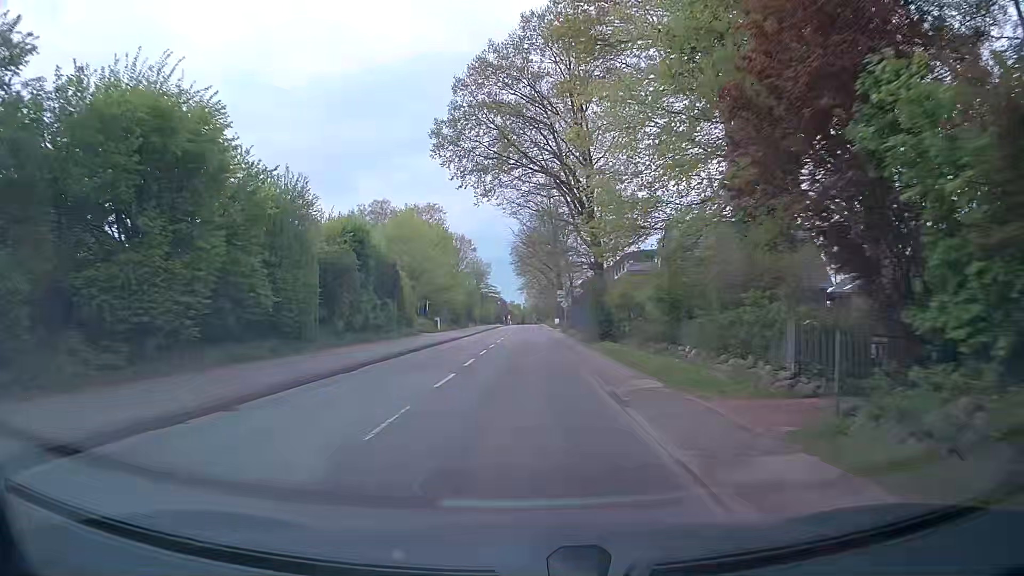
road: tertiary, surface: asphalt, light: Day
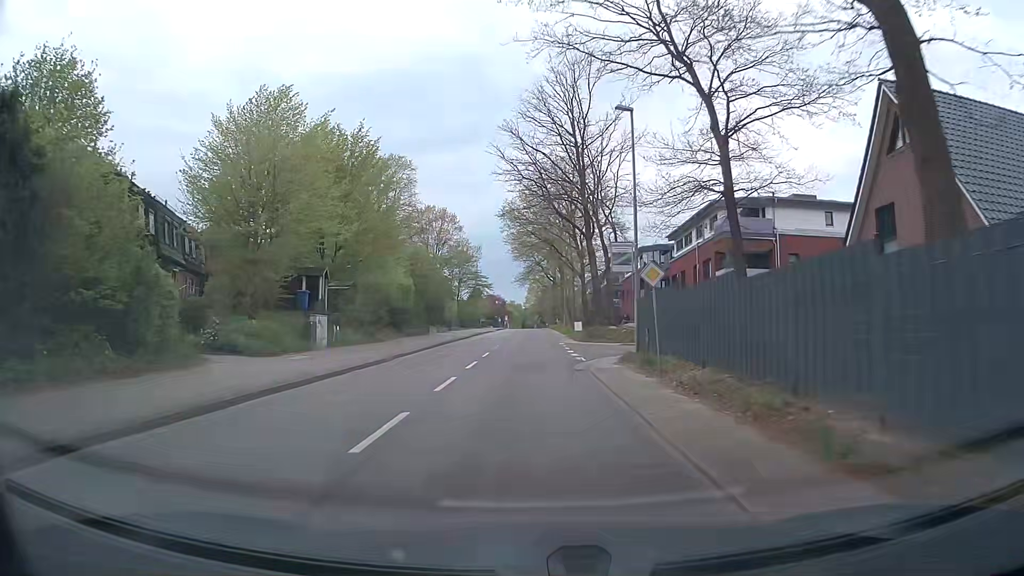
(+0.2, +37.5) m; +1°
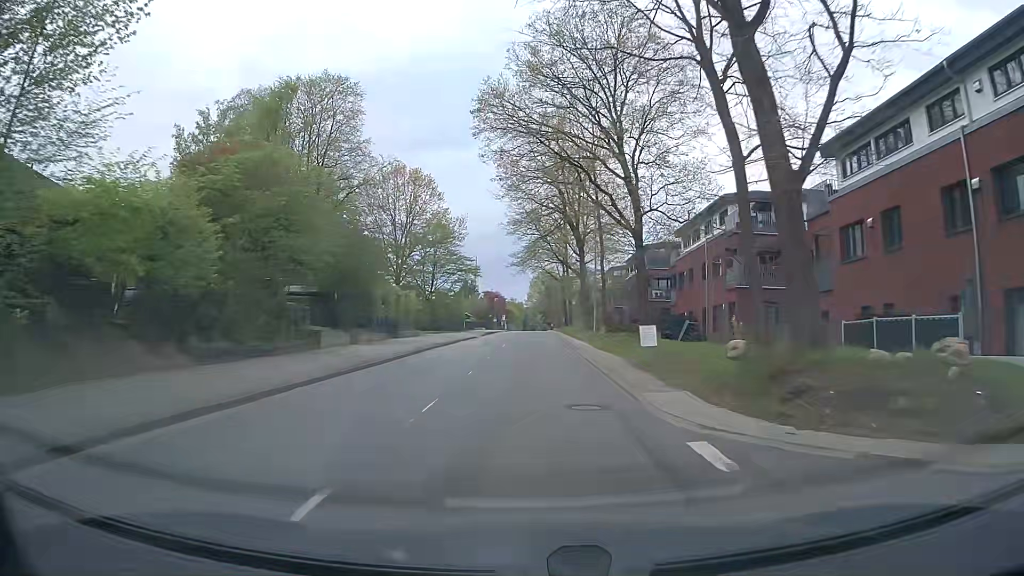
(-0.5, +30.3) m; -1°
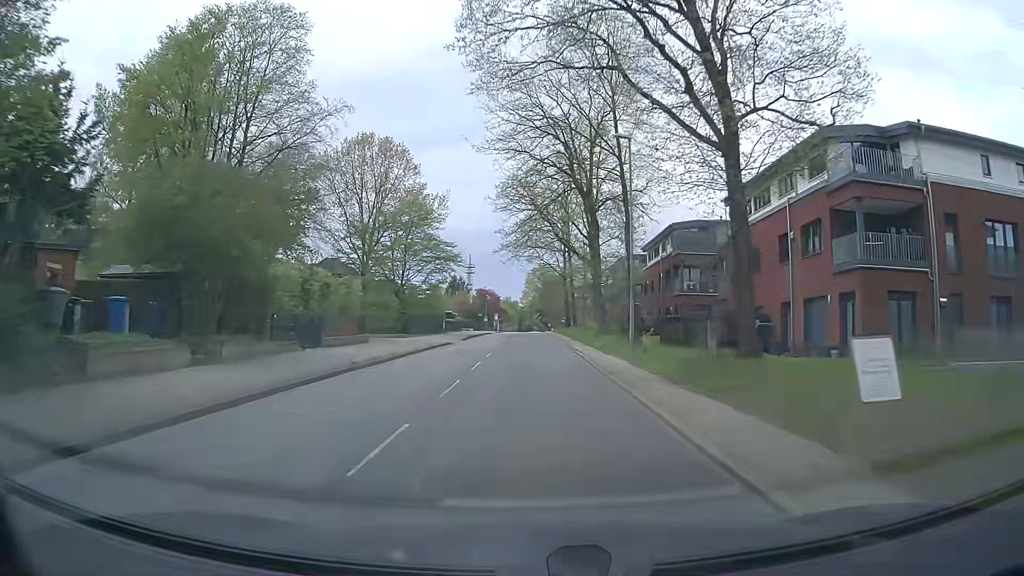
(0.0, +15.2) m; 0°
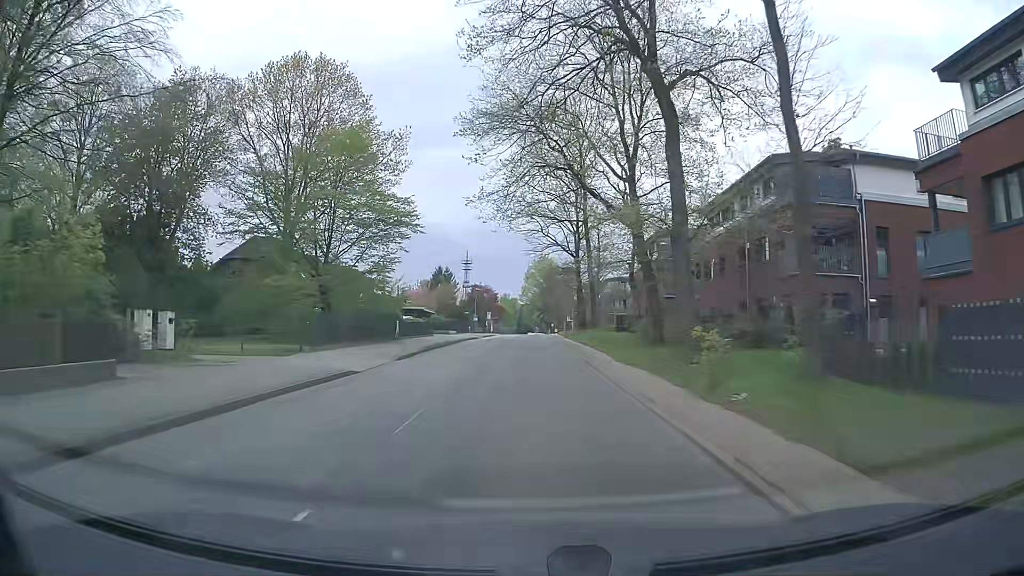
(0.0, +22.8) m; 0°
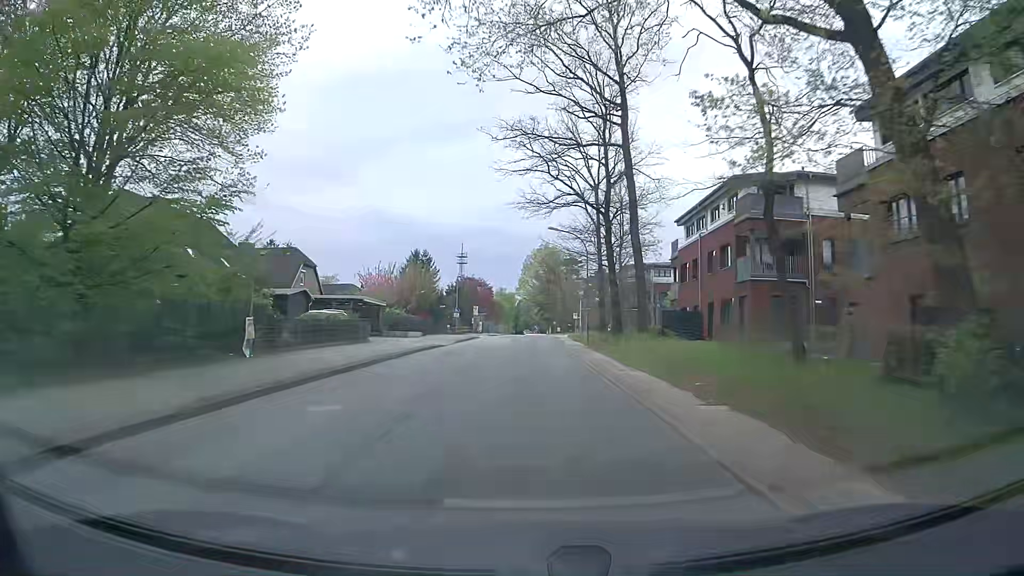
(0.0, +22.9) m; +1°
(0, +10) (0, +20) (0, +30) (-1, +40) (-1, +50) (0, +60) (0, +70) (+1, +80) (+2, +90) (+2, +100) m
